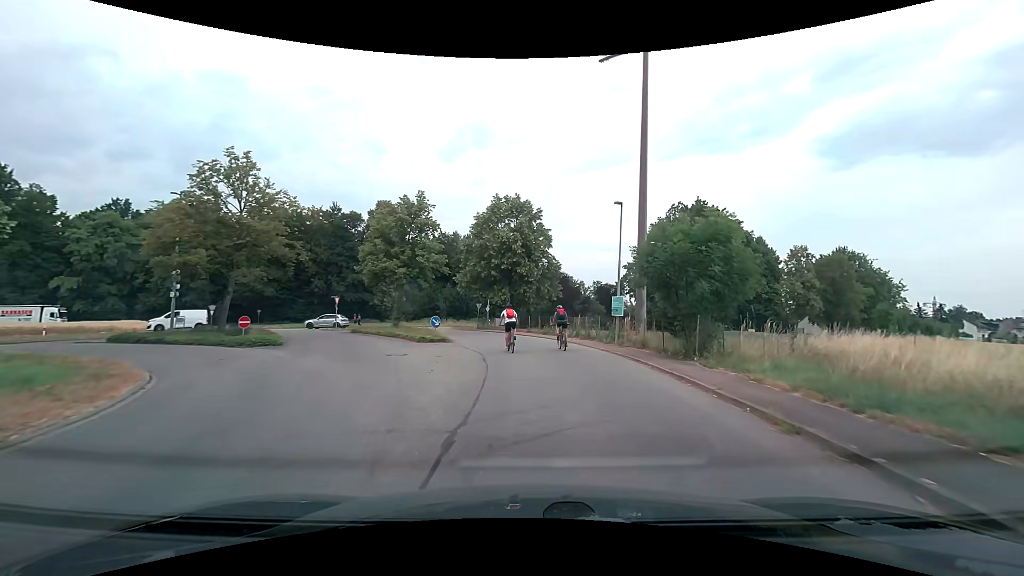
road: unclassified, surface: asphalt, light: Day
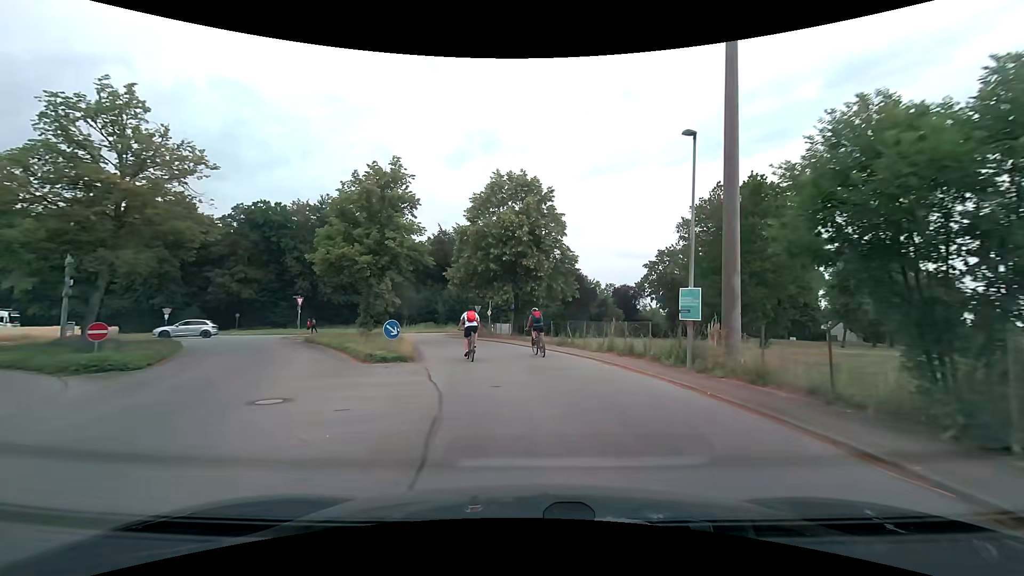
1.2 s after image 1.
(0.0, +9.1) m; 0°
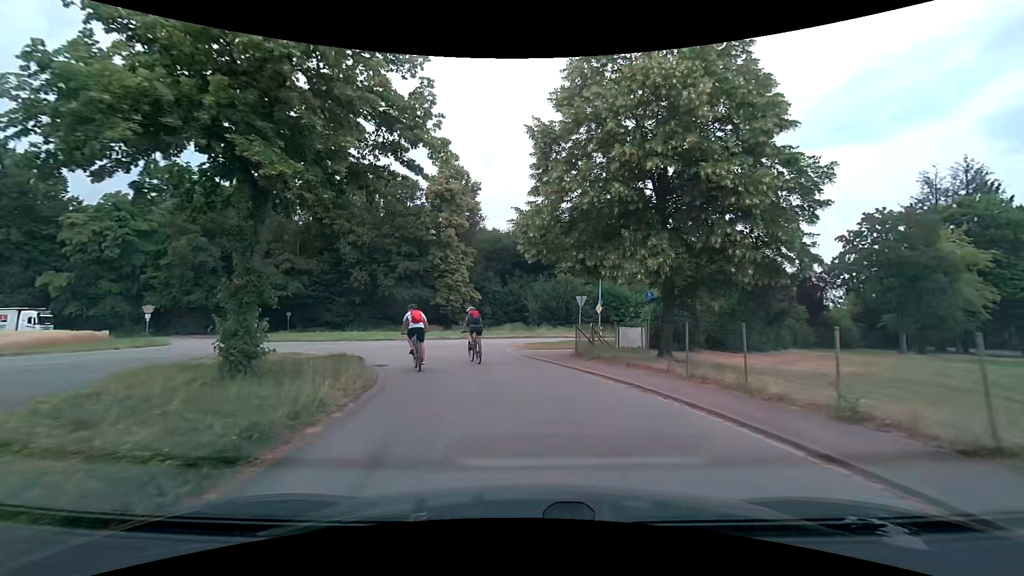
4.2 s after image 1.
(-1.9, +19.9) m; -12°
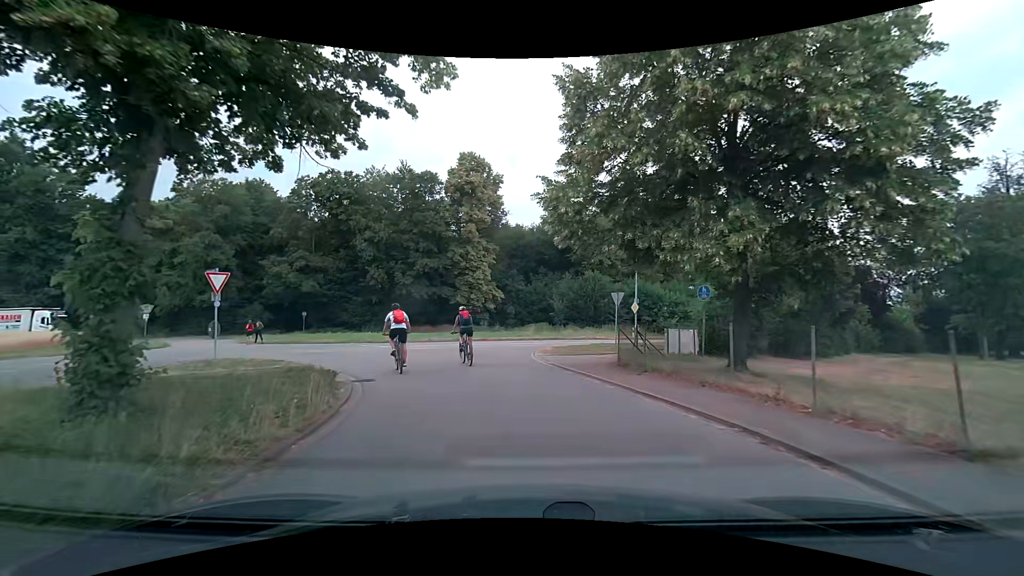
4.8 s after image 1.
(-0.1, +3.7) m; -2°
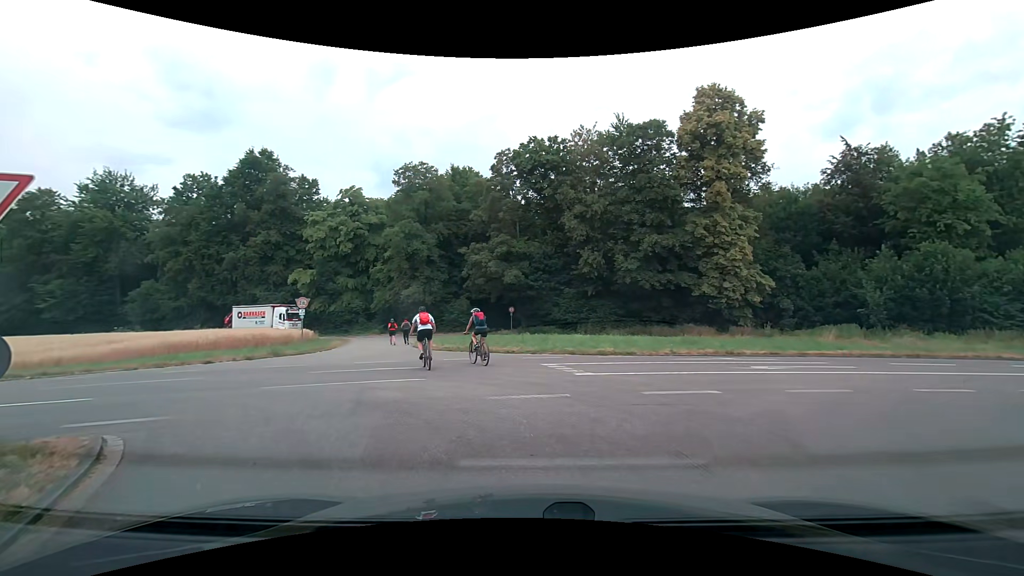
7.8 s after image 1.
(-2.8, +14.1) m; -26°
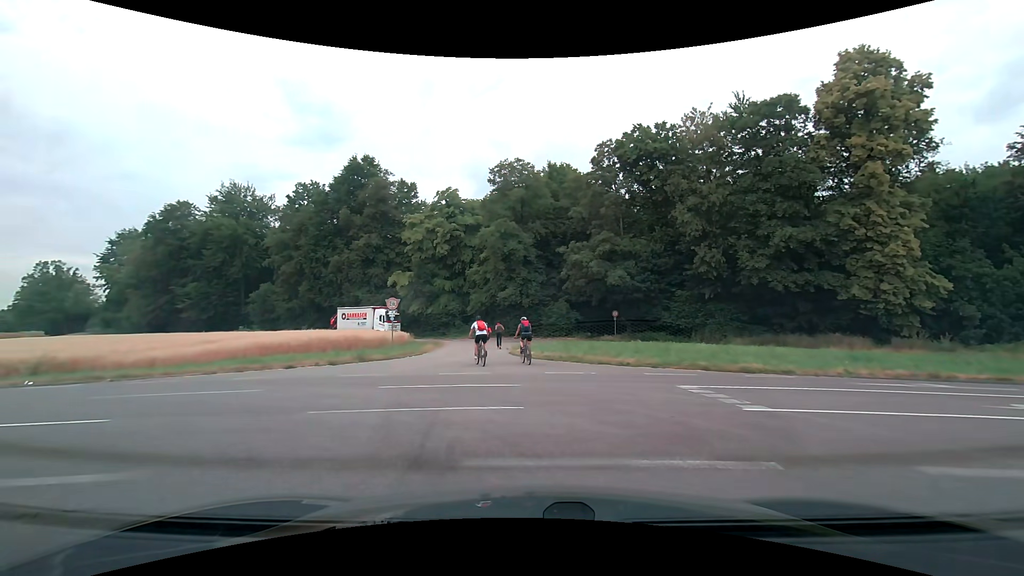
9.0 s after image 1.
(-0.4, +3.3) m; -12°
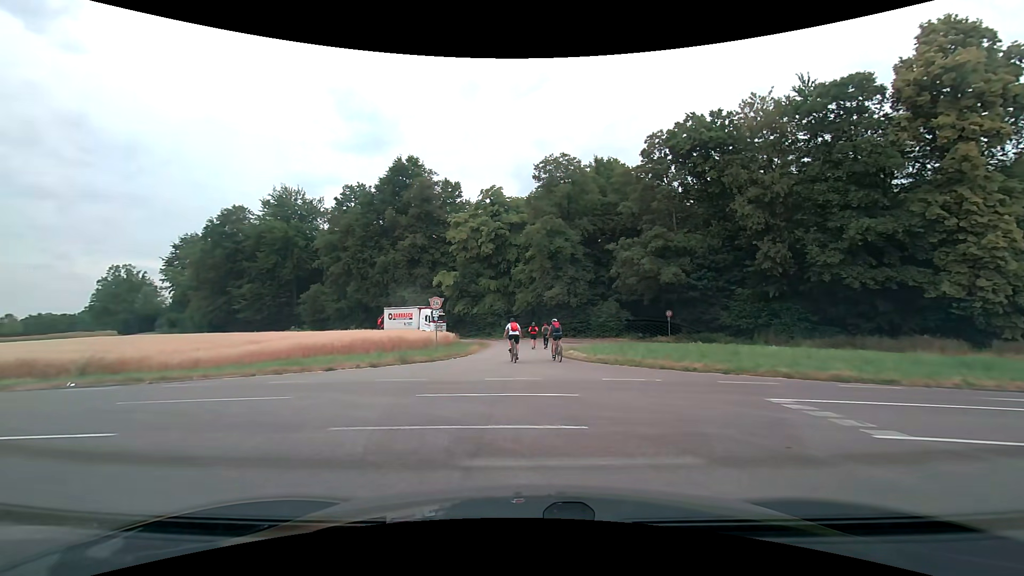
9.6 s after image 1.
(-0.1, +1.5) m; -6°
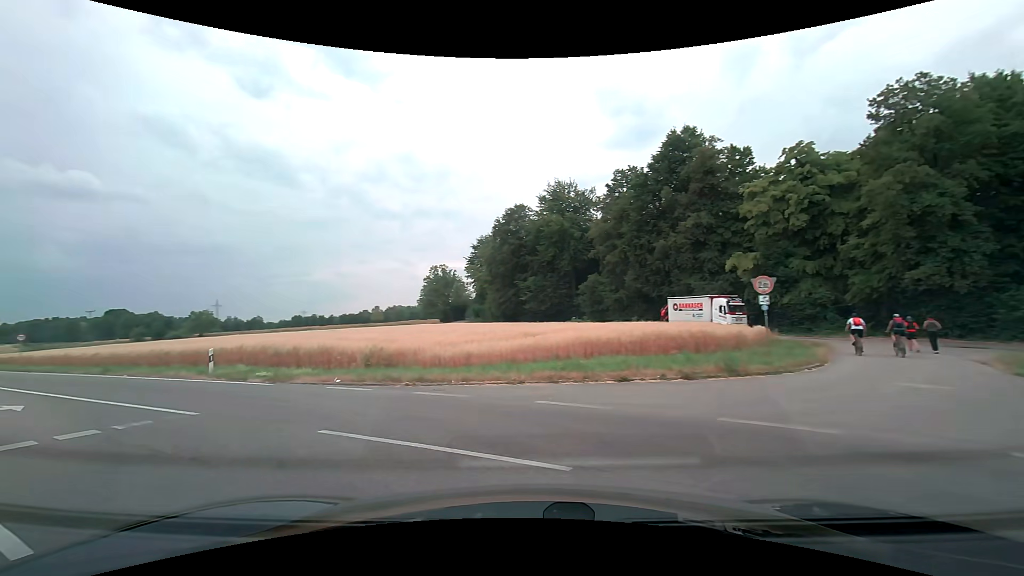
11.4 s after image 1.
(-1.7, +6.6) m; -29°
(-3, +9) (-10, +16) (-19, +22) (-27, +28) (-35, +33) (-43, +39) (-51, +45) (-59, +51) (-67, +57) (-75, +63) m
